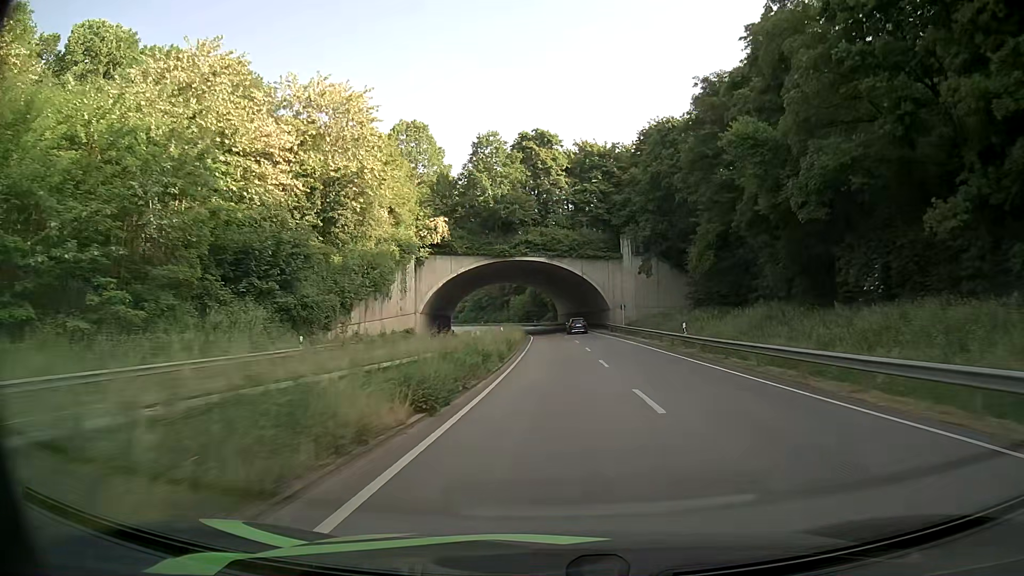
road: primary_link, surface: asphalt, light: Day
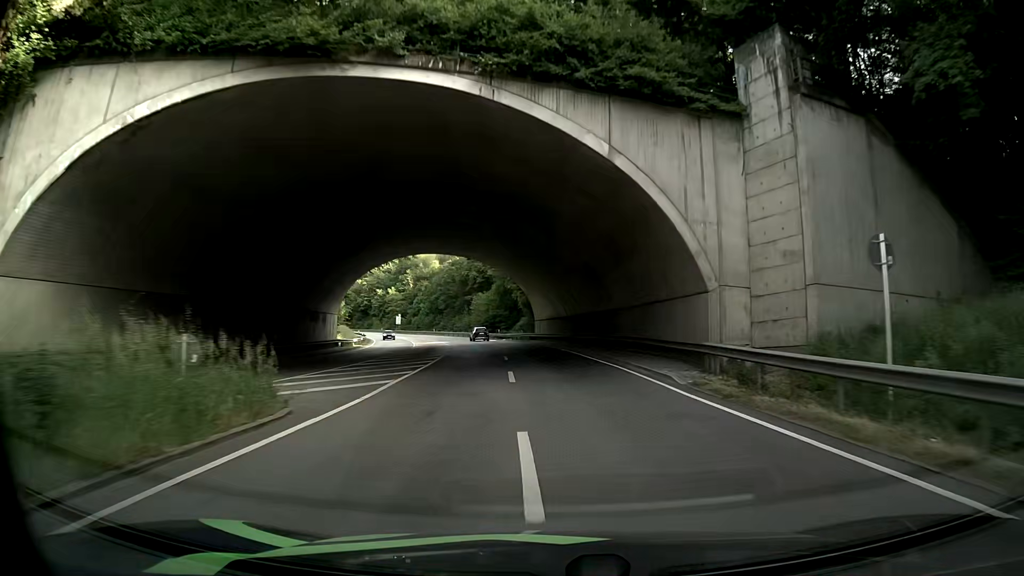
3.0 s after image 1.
(+1.5, +55.0) m; +1°
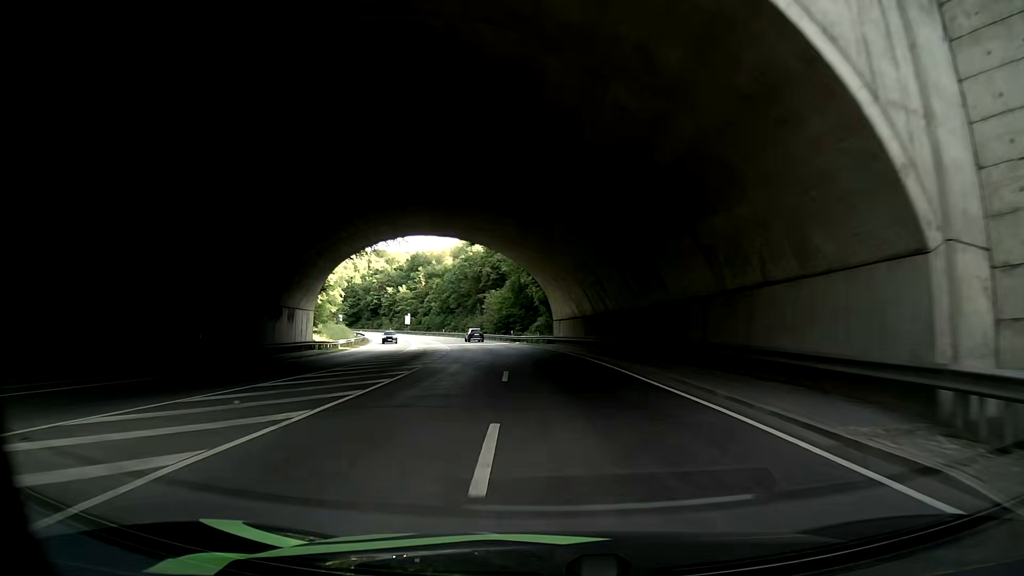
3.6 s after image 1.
(-0.1, +11.6) m; -2°
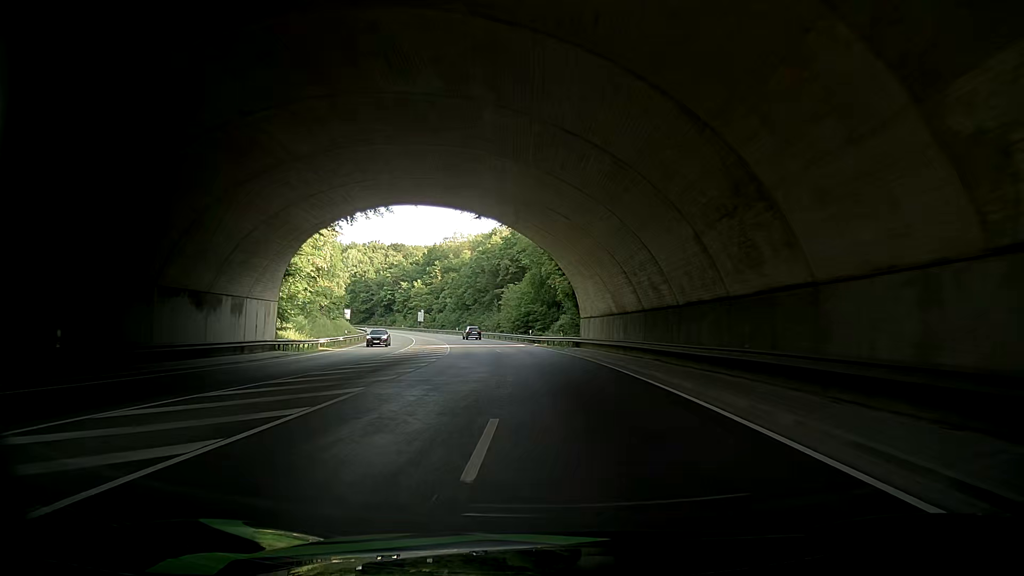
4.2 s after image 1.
(-0.1, +11.6) m; -1°
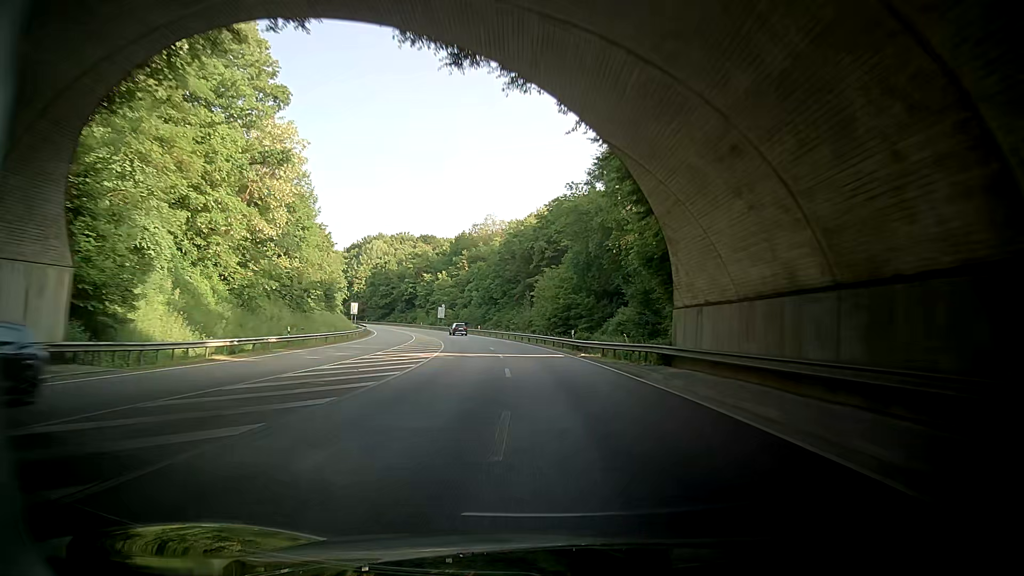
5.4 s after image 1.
(-0.3, +23.4) m; -3°
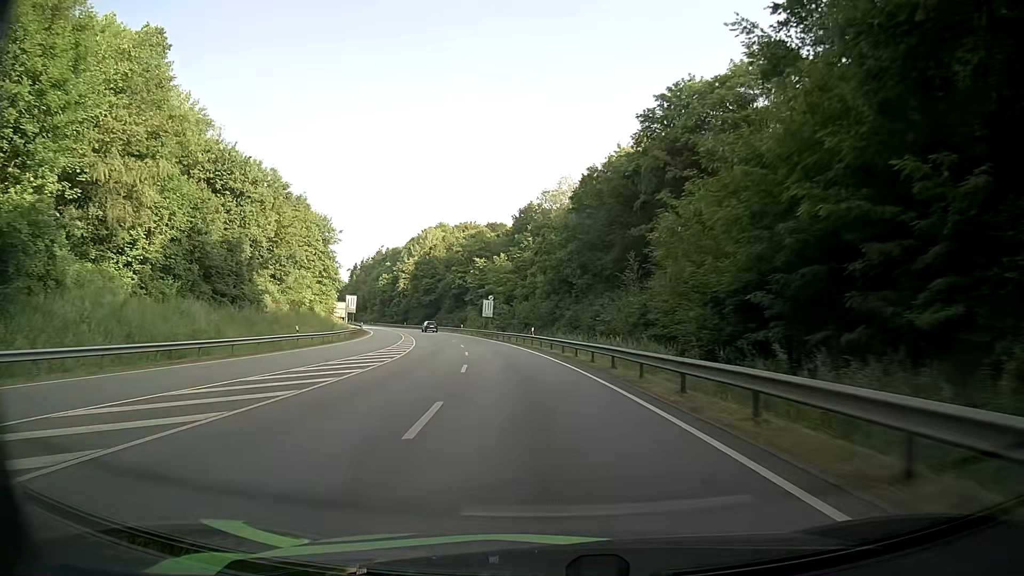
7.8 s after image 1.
(-3.2, +47.4) m; -8°
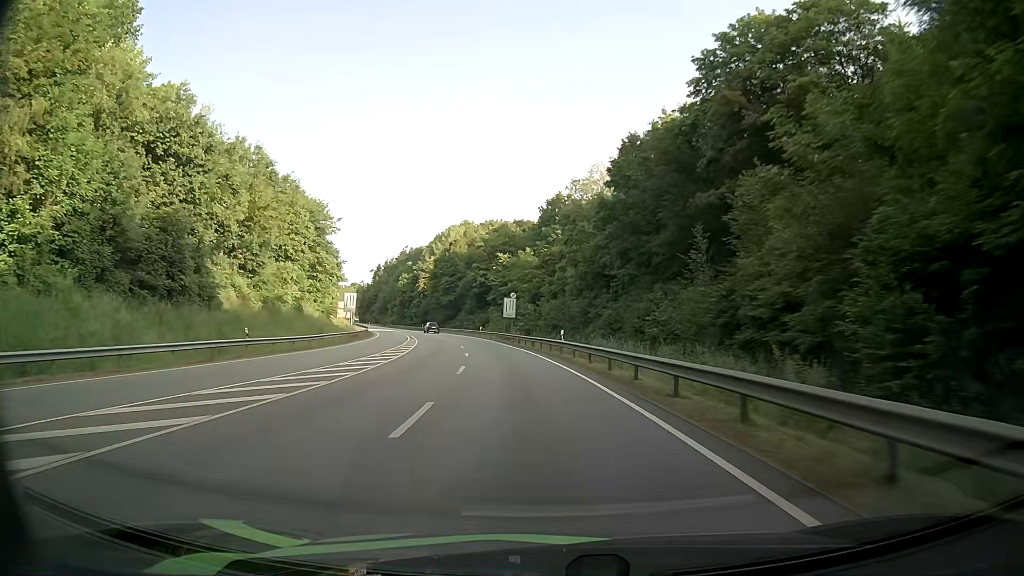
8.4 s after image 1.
(-0.2, +12.0) m; -2°
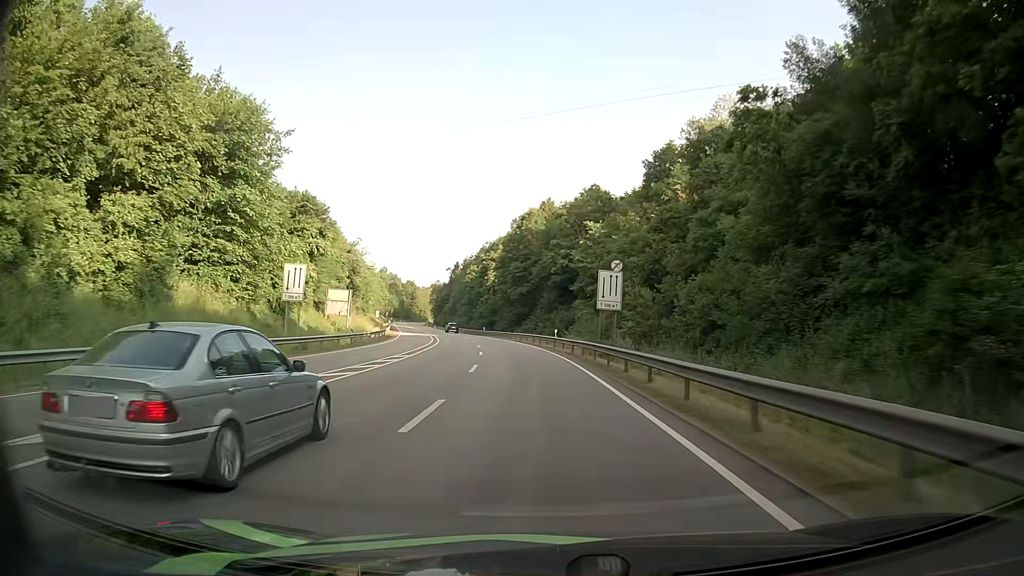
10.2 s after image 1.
(-2.6, +36.2) m; -8°
(0, +10) (-1, +20) (-1, +30) (-2, +40) (-3, +50) (-5, +60) (-6, +70) (-8, +79) (-10, +89) (-12, +99) m
